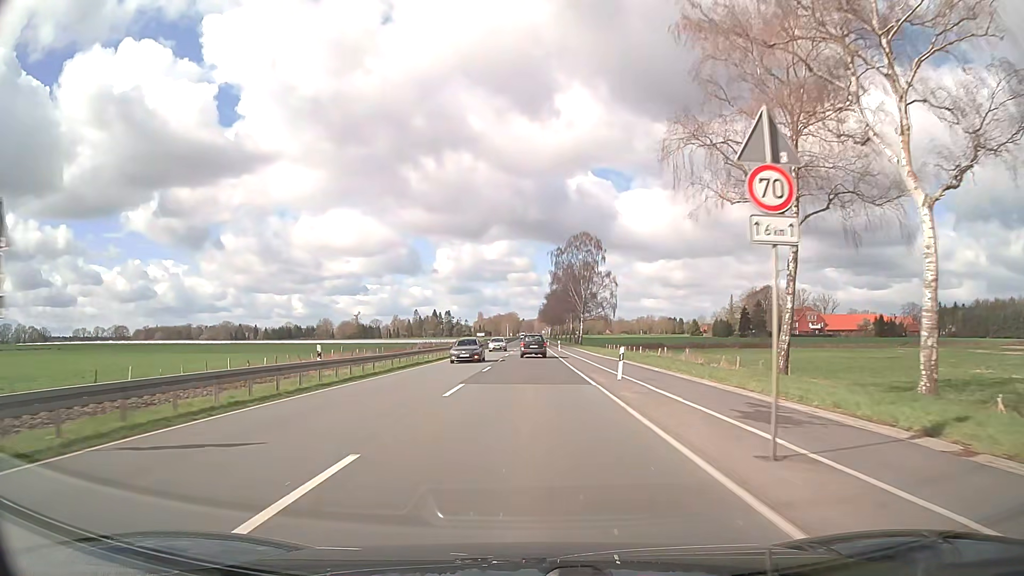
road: primary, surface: asphalt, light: Day
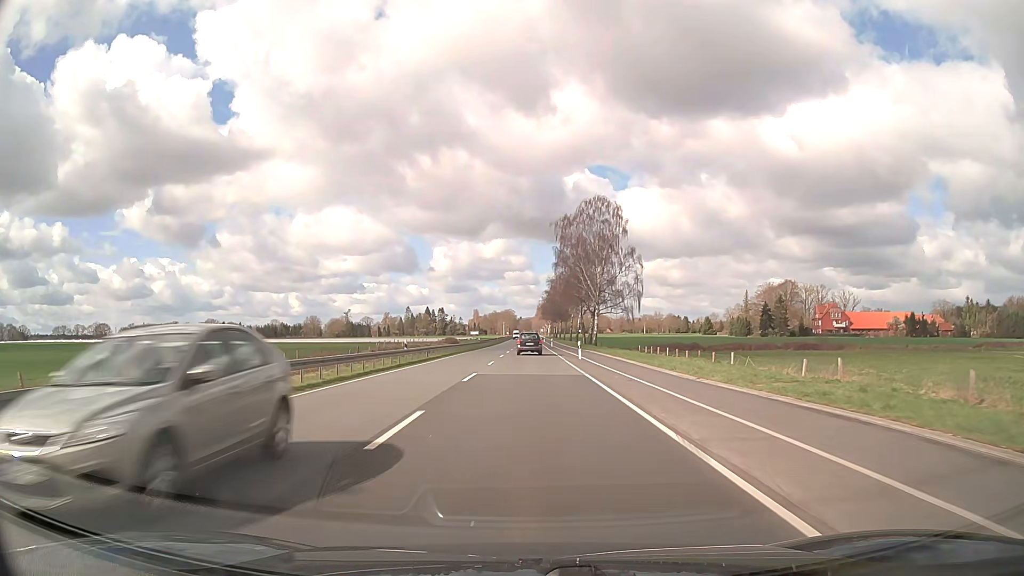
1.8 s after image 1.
(+0.1, +32.2) m; 0°
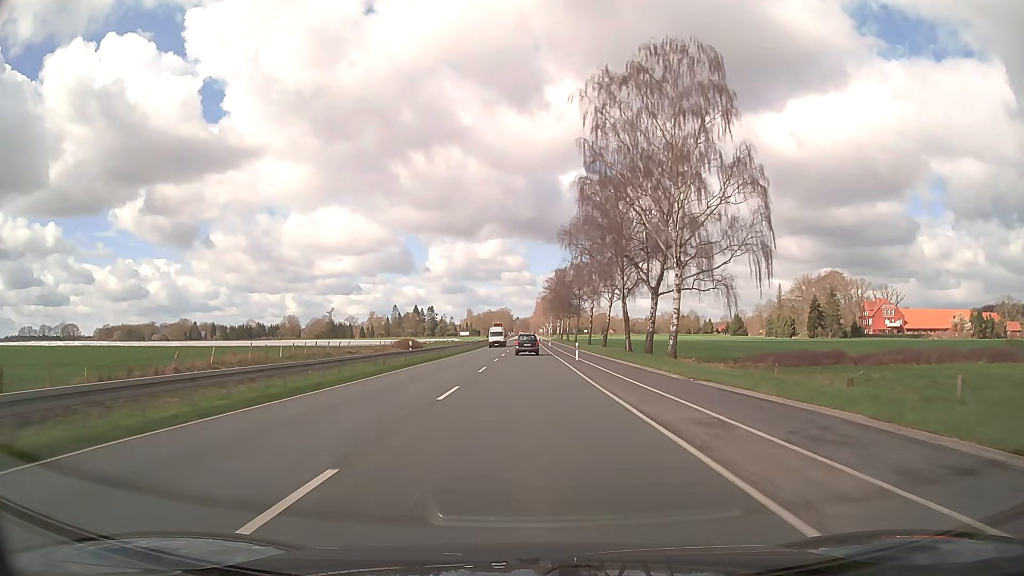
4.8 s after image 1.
(+0.1, +53.7) m; 0°
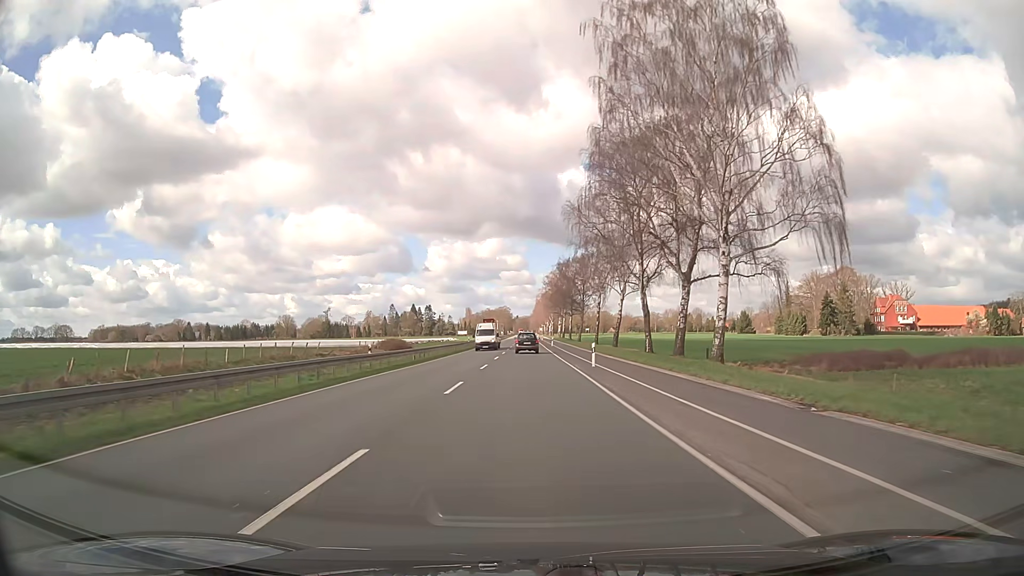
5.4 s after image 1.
(0.0, +10.7) m; 0°
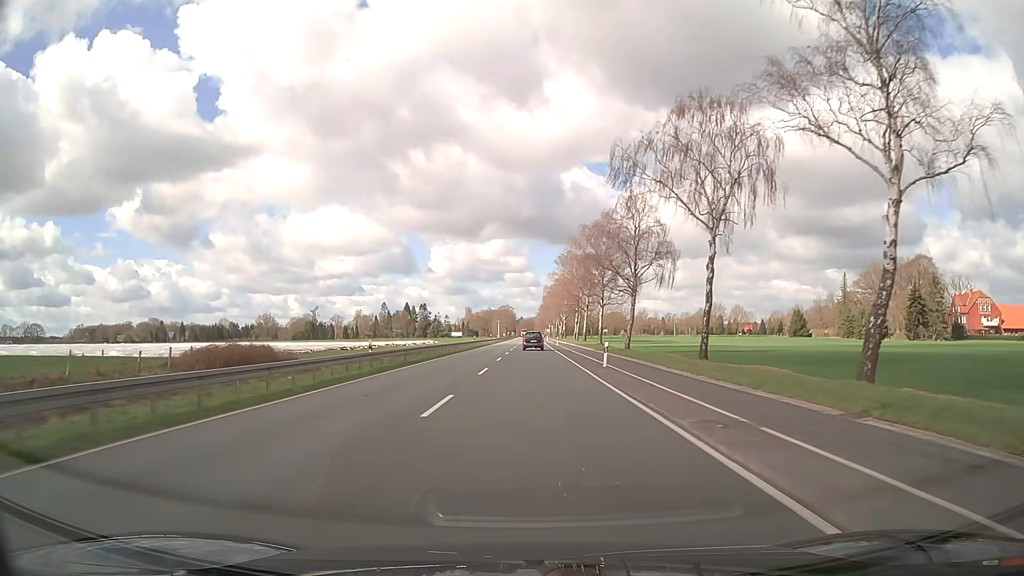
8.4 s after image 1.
(-0.3, +53.7) m; 0°
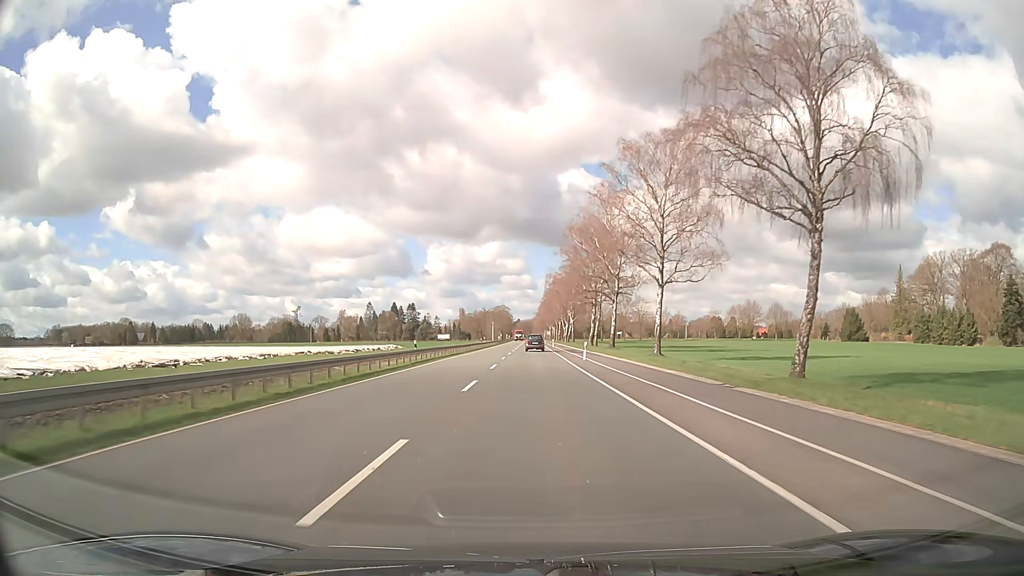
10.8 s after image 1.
(0.0, +42.8) m; 0°
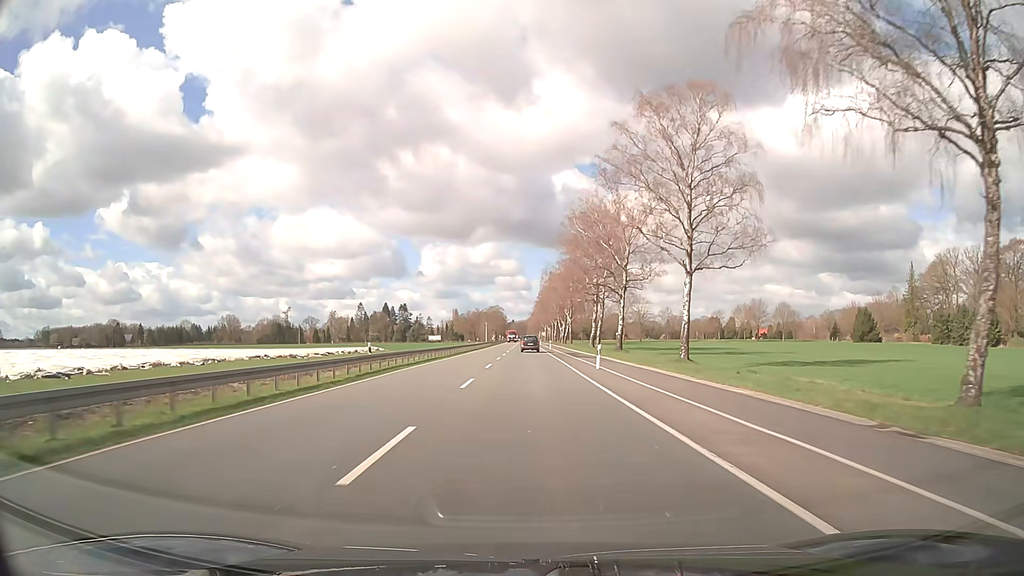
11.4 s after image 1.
(+0.1, +10.7) m; +1°
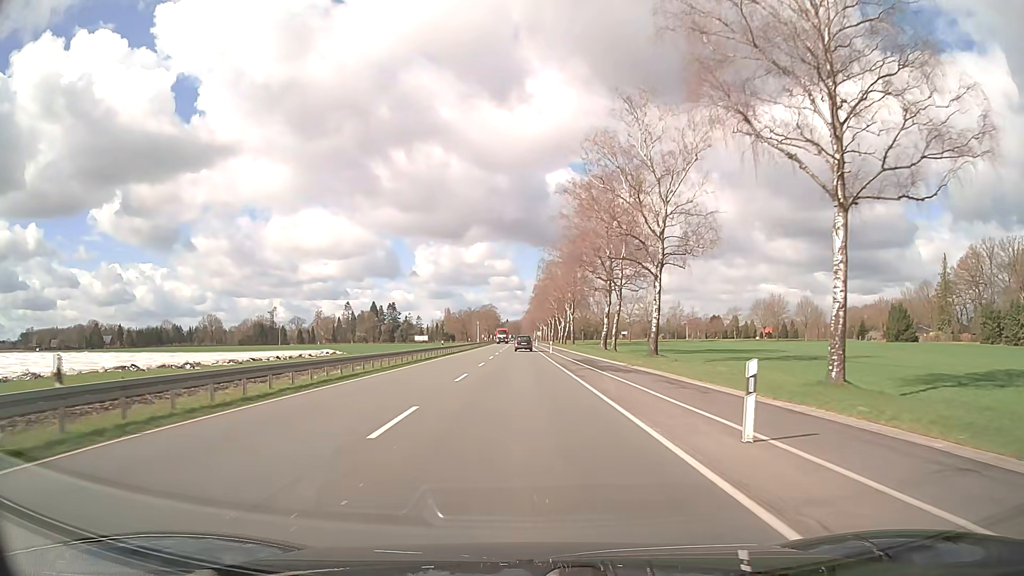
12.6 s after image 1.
(+0.1, +21.5) m; +1°
(0, +10) (0, +20) (0, +30) (0, +40) (0, +50) (-1, +60) (-1, +70) (-1, +80) (-1, +90) (-1, +100) m
